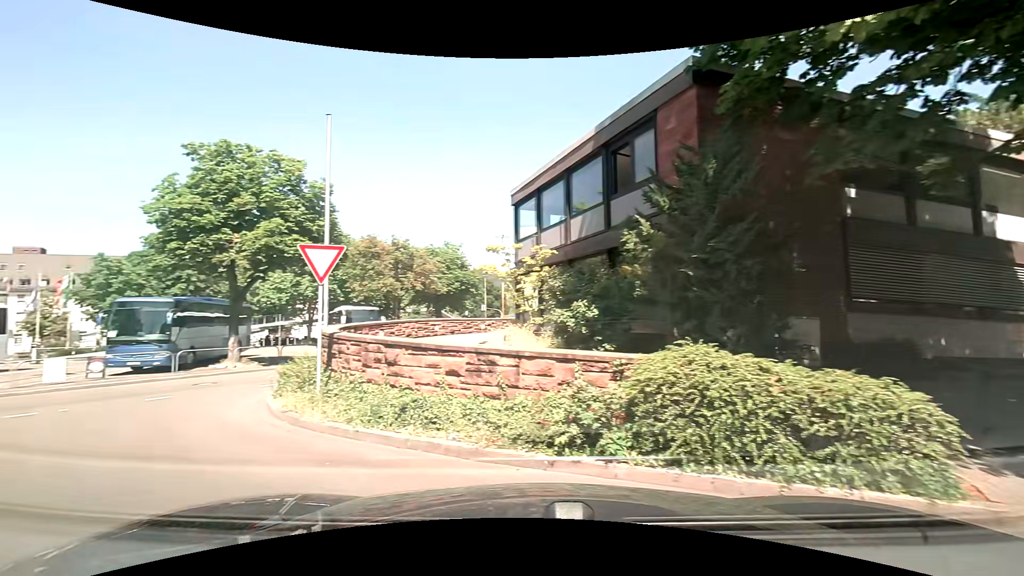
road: primary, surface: asphalt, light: Day
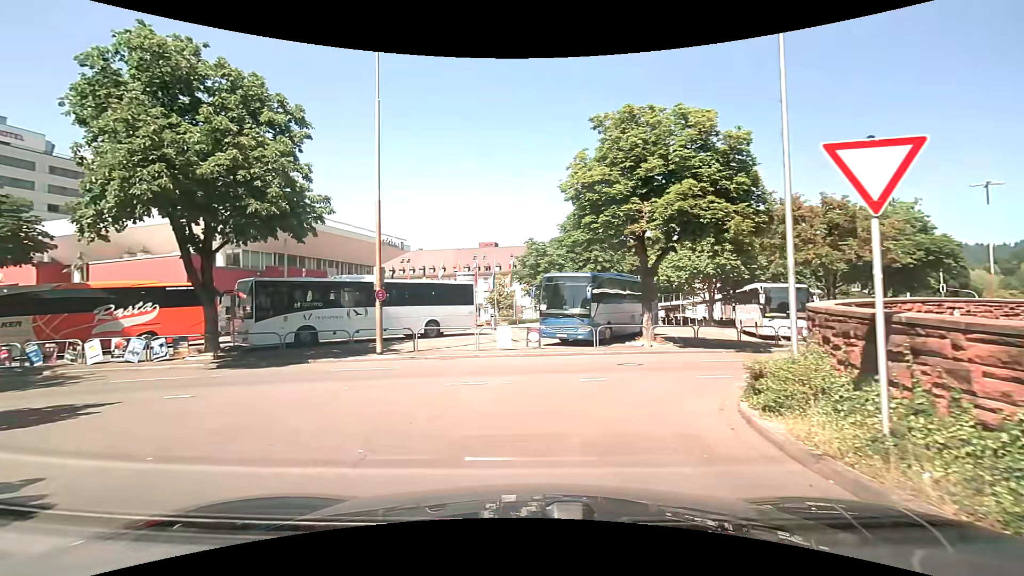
(-2.0, +4.1) m; -45°
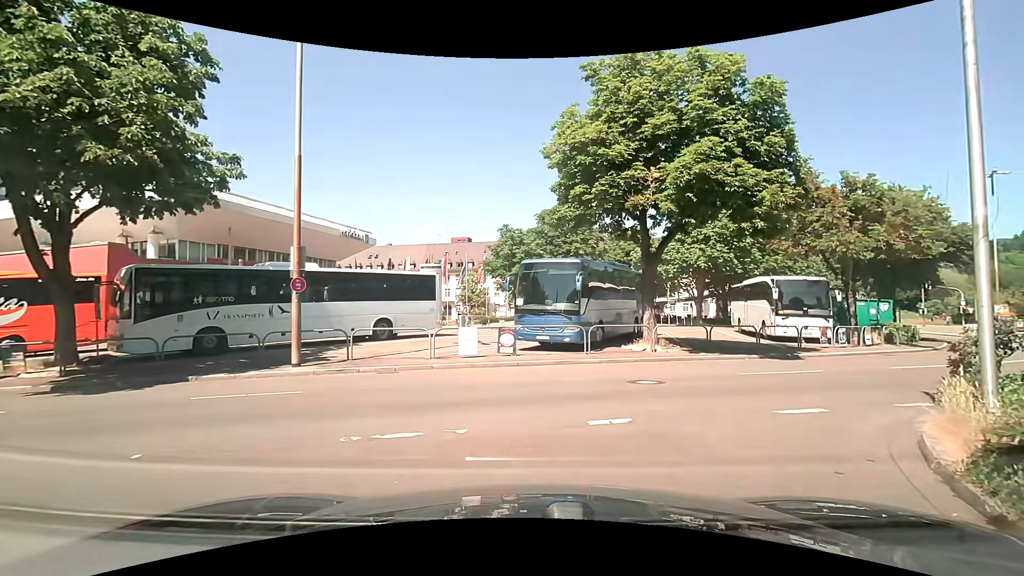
(+0.1, +4.9) m; +5°
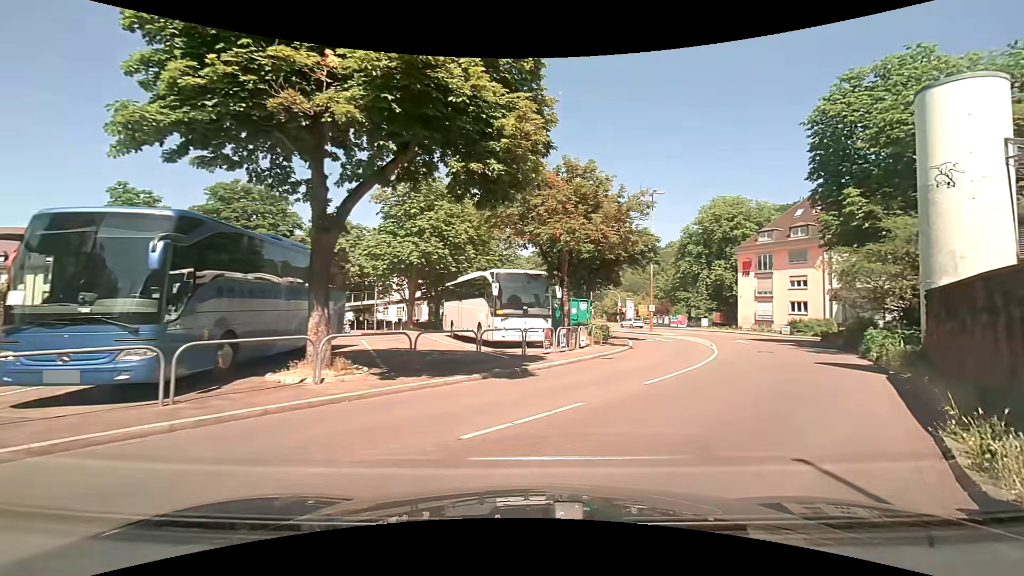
(+2.0, +7.6) m; +31°
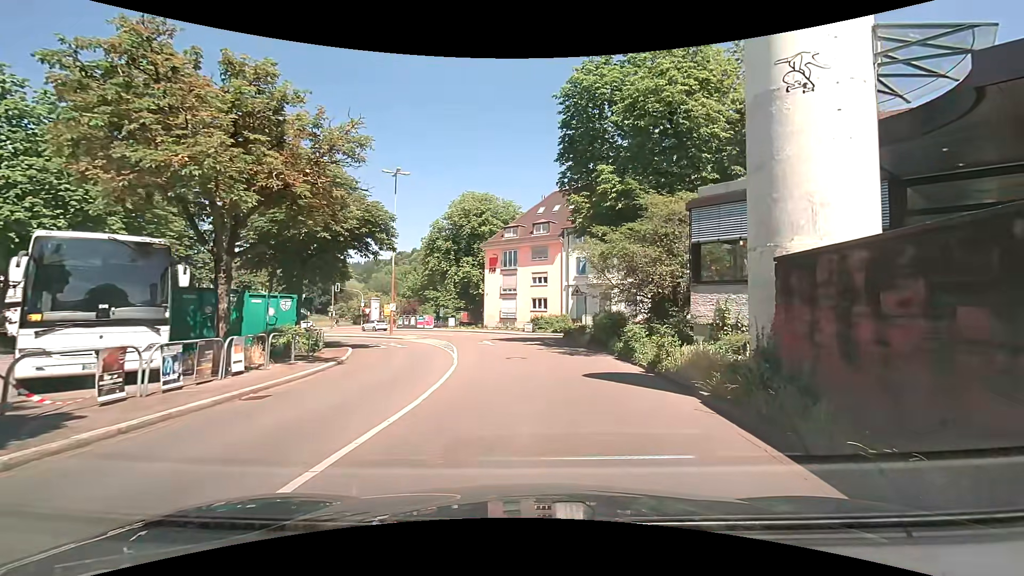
(+2.5, +7.9) m; +29°
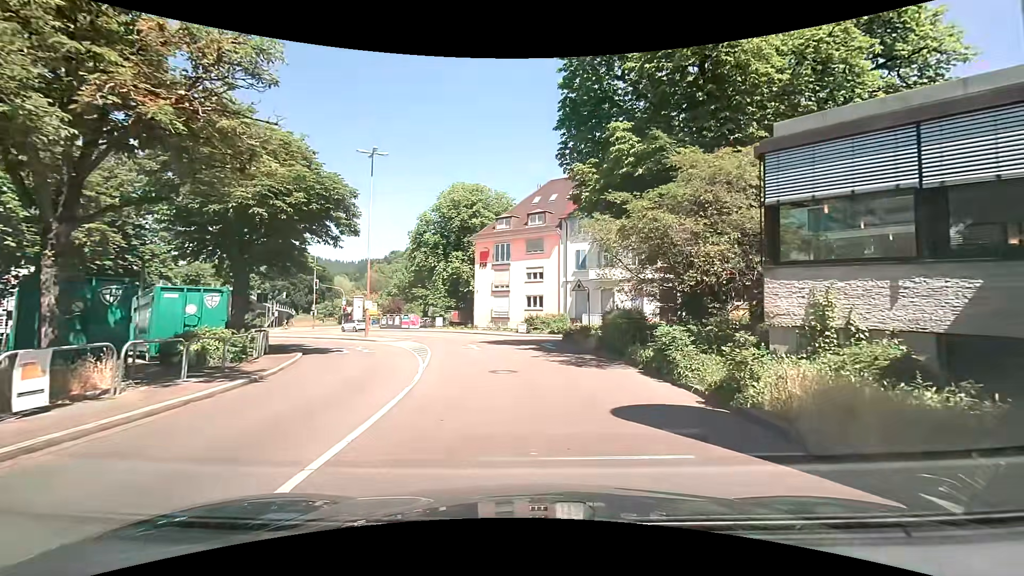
(0.0, +5.1) m; 0°
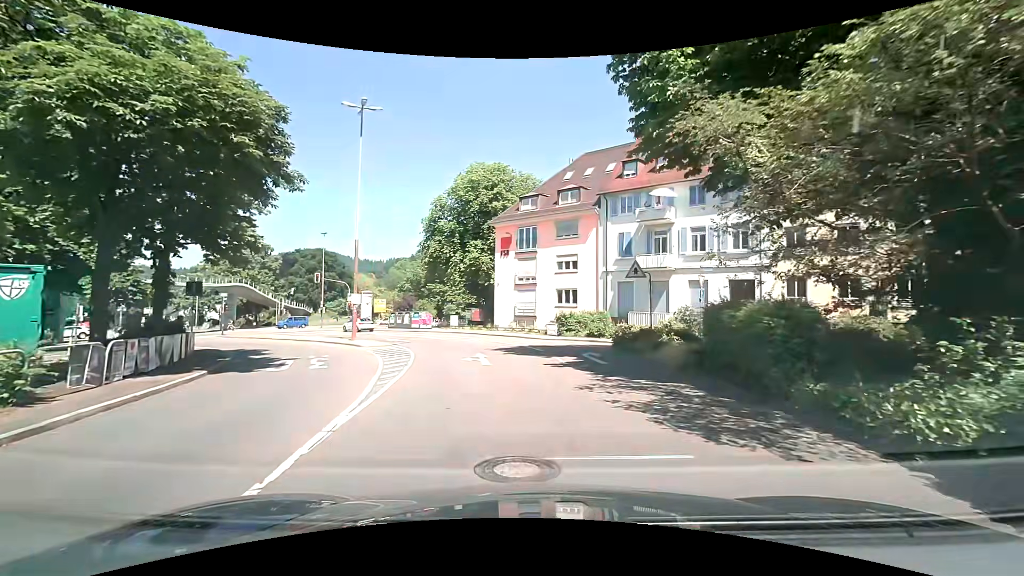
(-0.3, +8.7) m; -4°
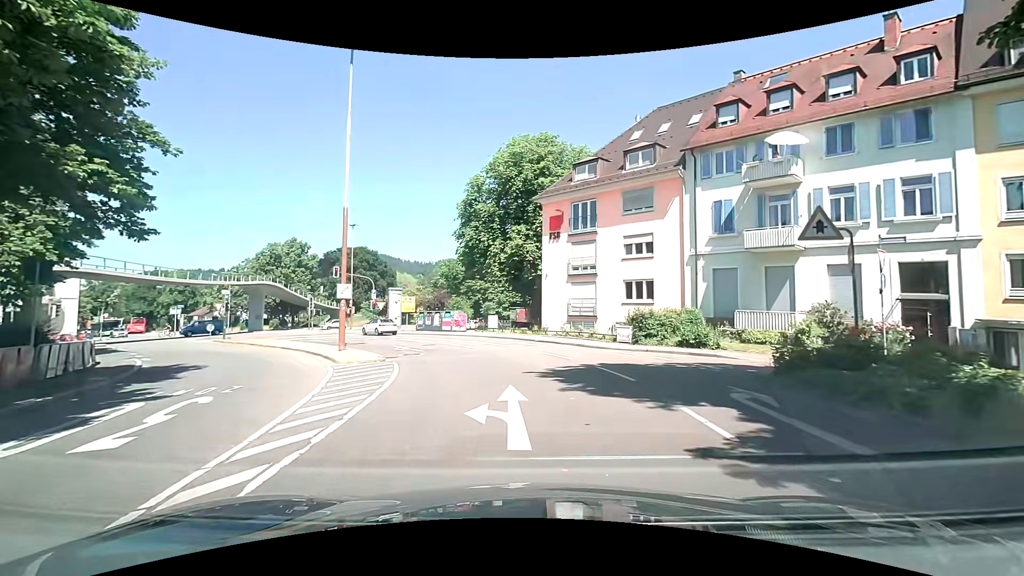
(-0.5, +9.6) m; -6°
(0, +10) (-2, +20) (-7, +28) (-14, +36) (-21, +43) (-28, +50) (-37, +54) (-47, +53) (-56, +47) (-63, +40) m
